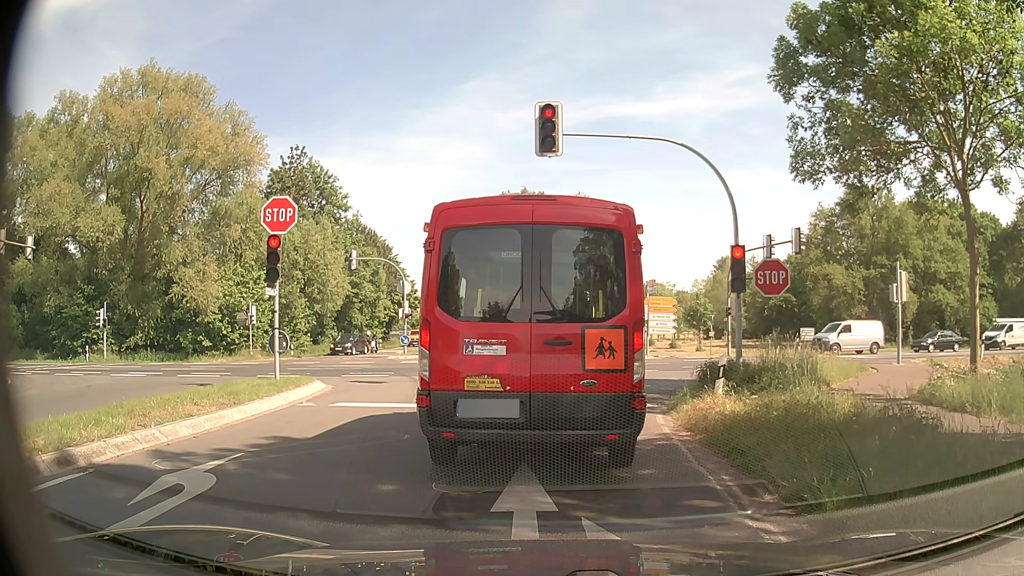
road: secondary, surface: asphalt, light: Day
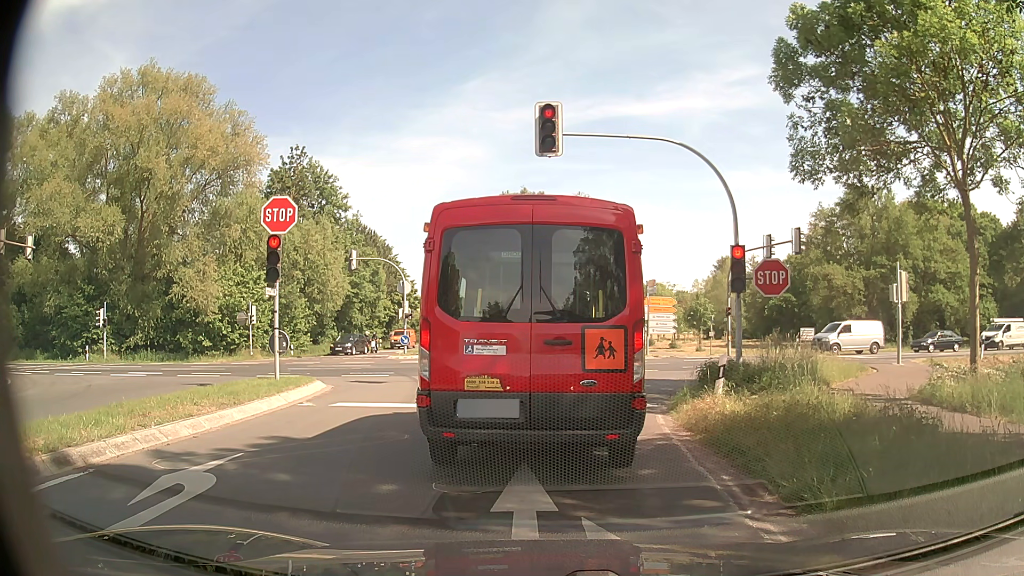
(0.0, 0.0) m; 0°
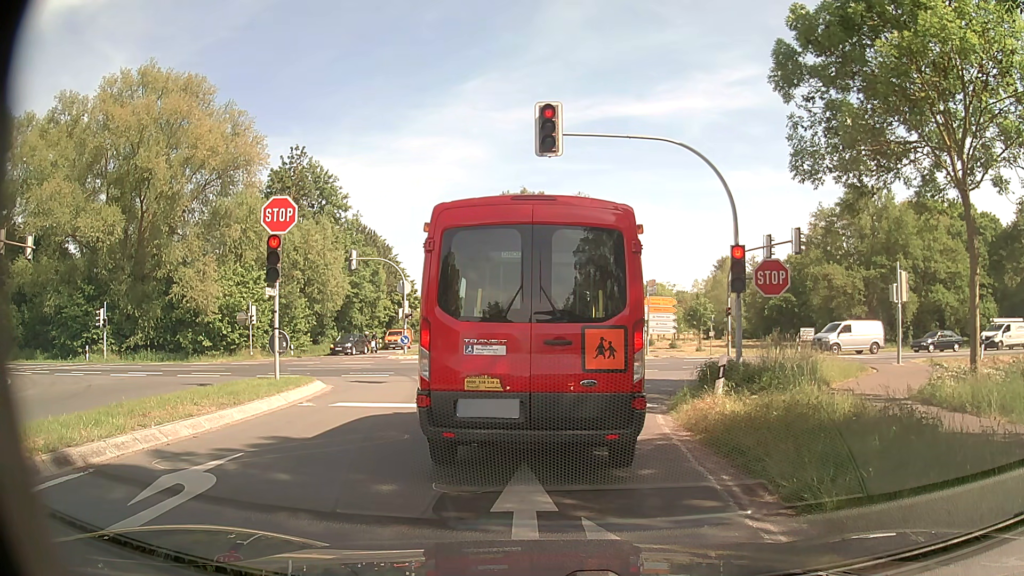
(0.0, 0.0) m; 0°
